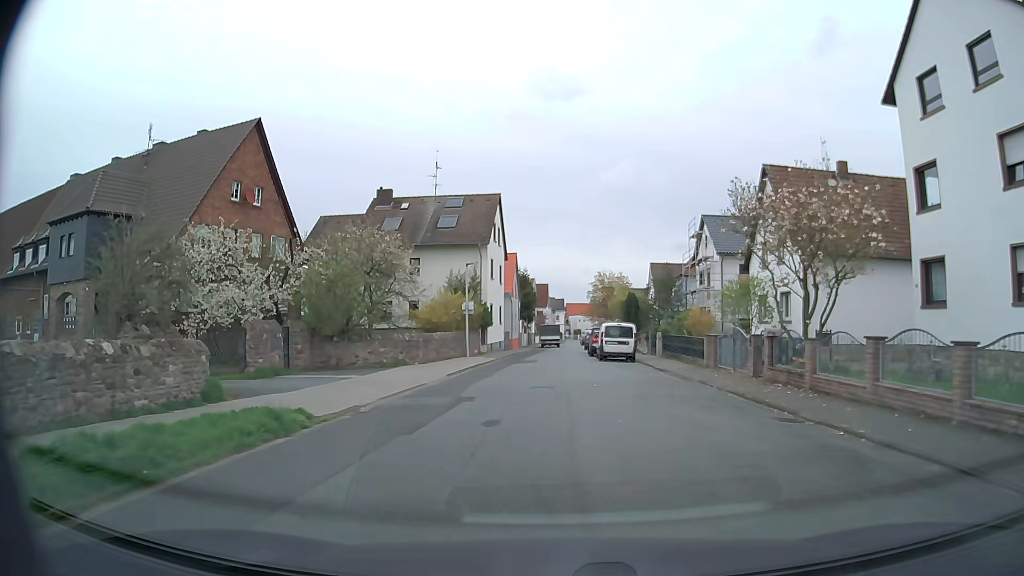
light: Day
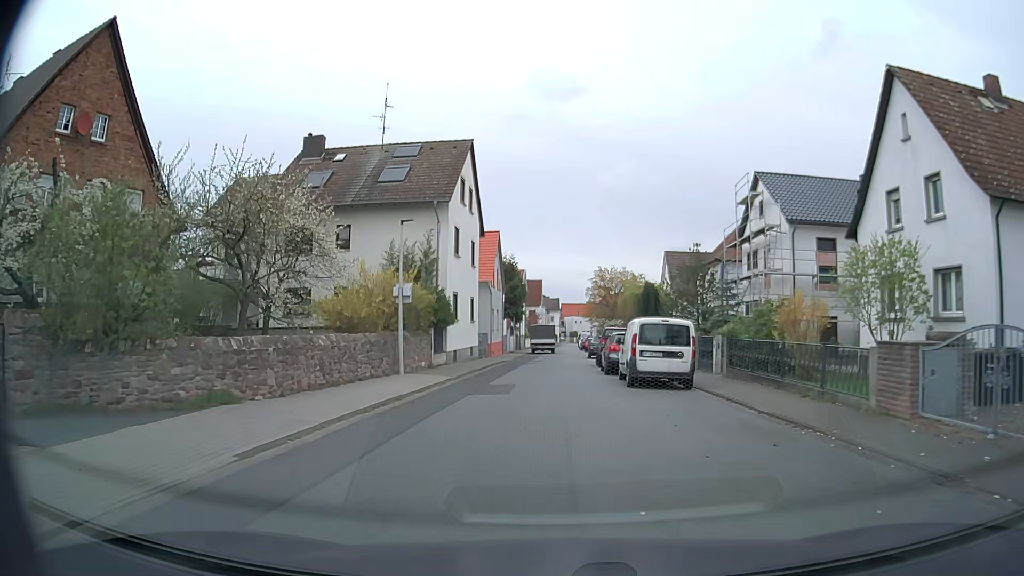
(-0.1, +14.7) m; +1°
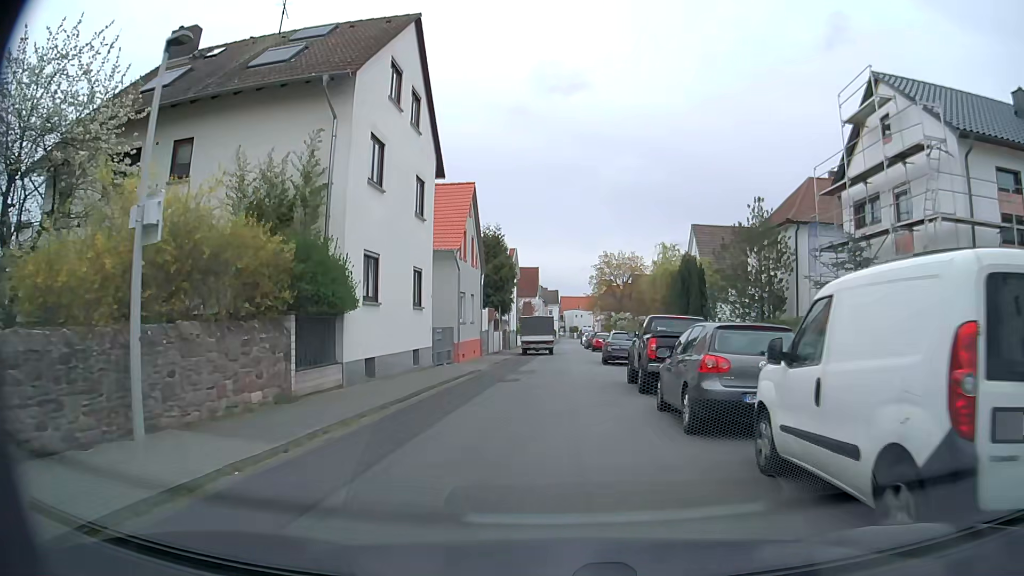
(-0.2, +14.5) m; -1°
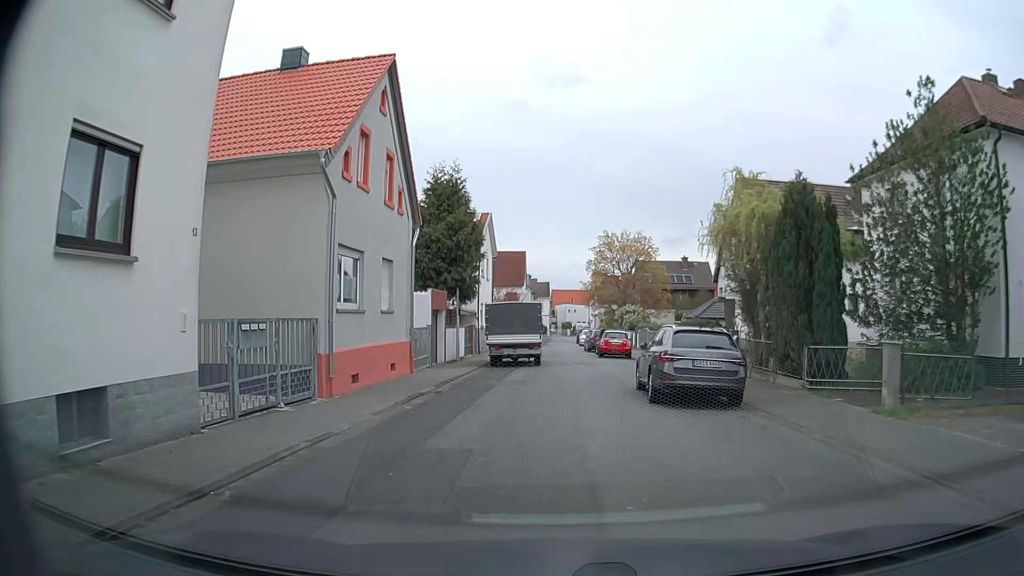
(+0.2, +16.1) m; +1°
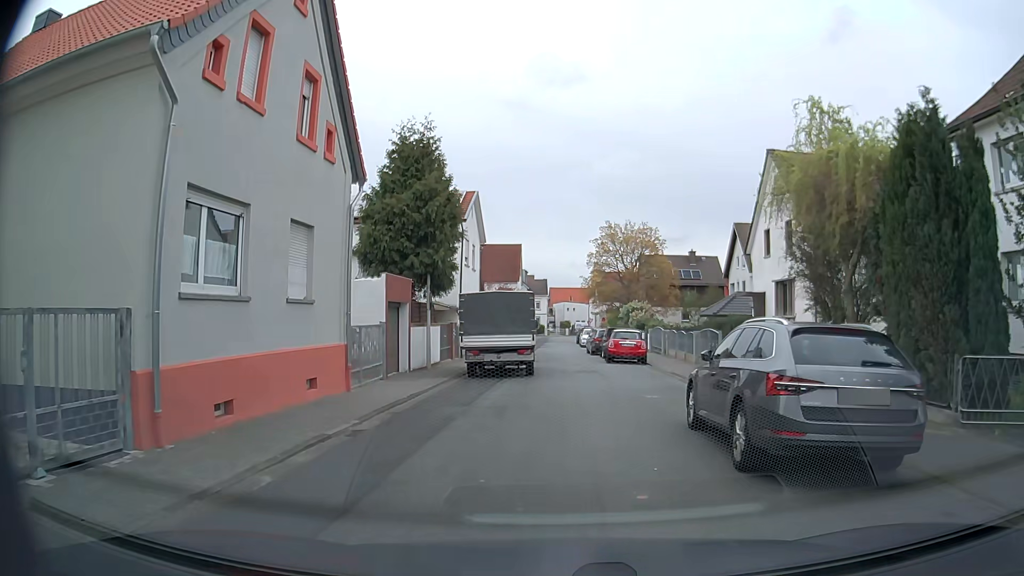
(0.0, +6.4) m; -1°
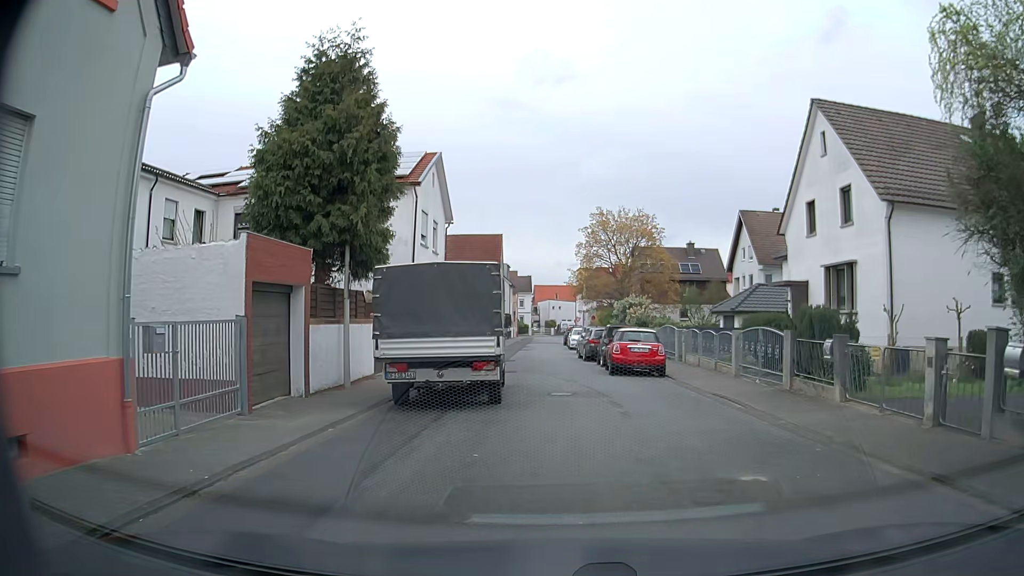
(+0.2, +7.8) m; +3°
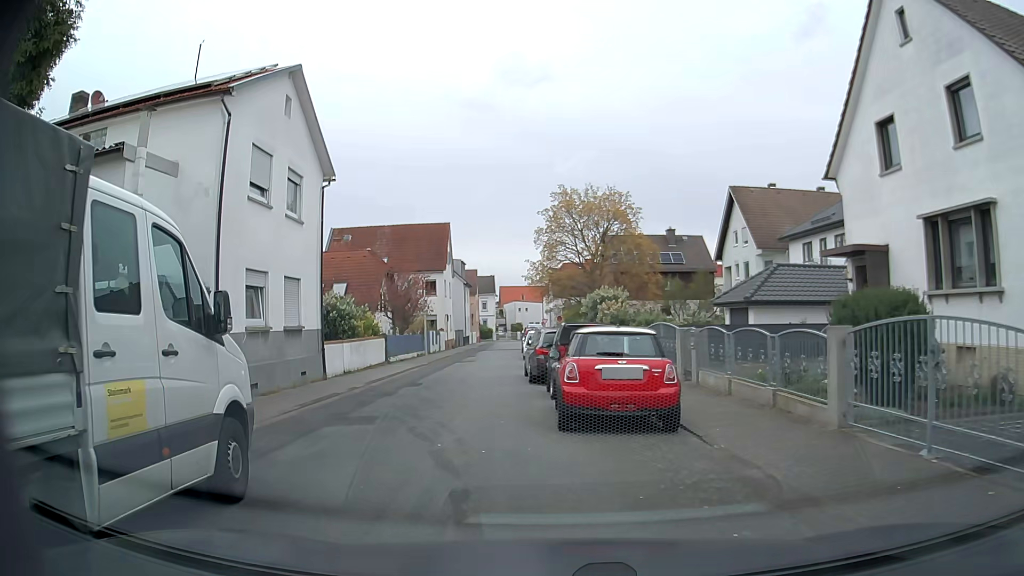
(+0.9, +10.9) m; +2°
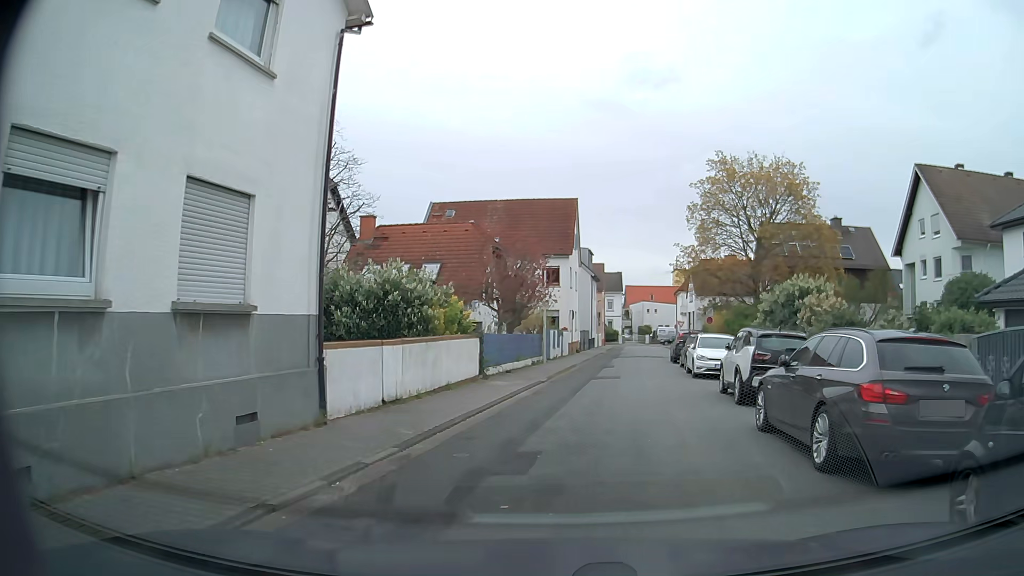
(-1.9, +11.4) m; -11°
